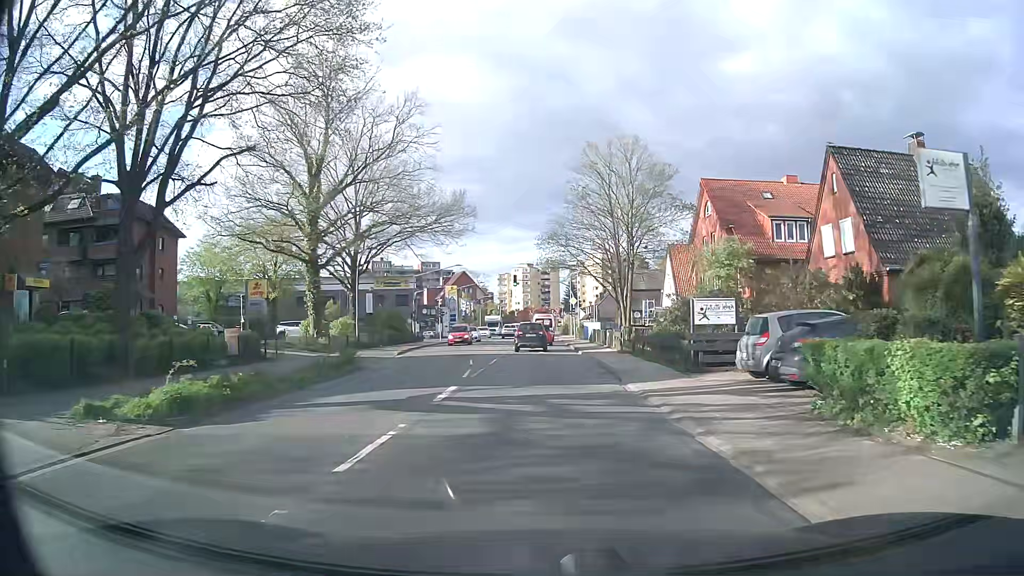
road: secondary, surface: asphalt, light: Day
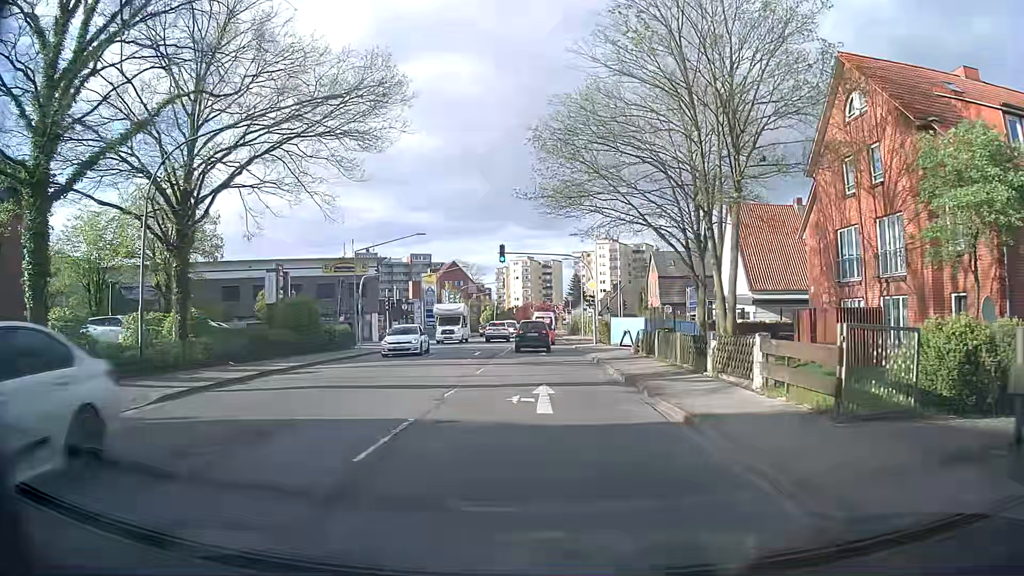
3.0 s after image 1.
(-0.1, +23.9) m; 0°
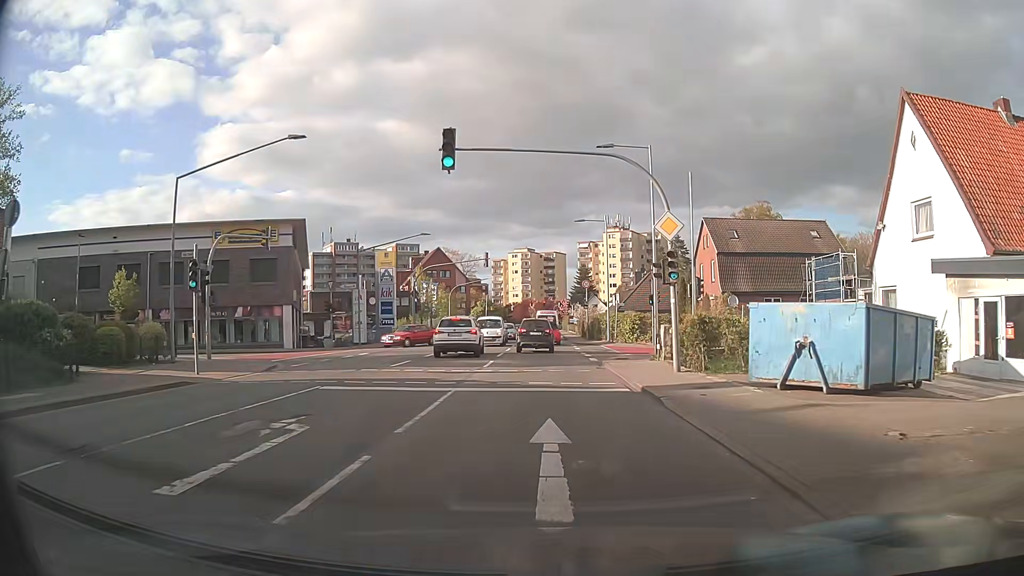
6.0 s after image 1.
(-0.1, +26.3) m; -1°
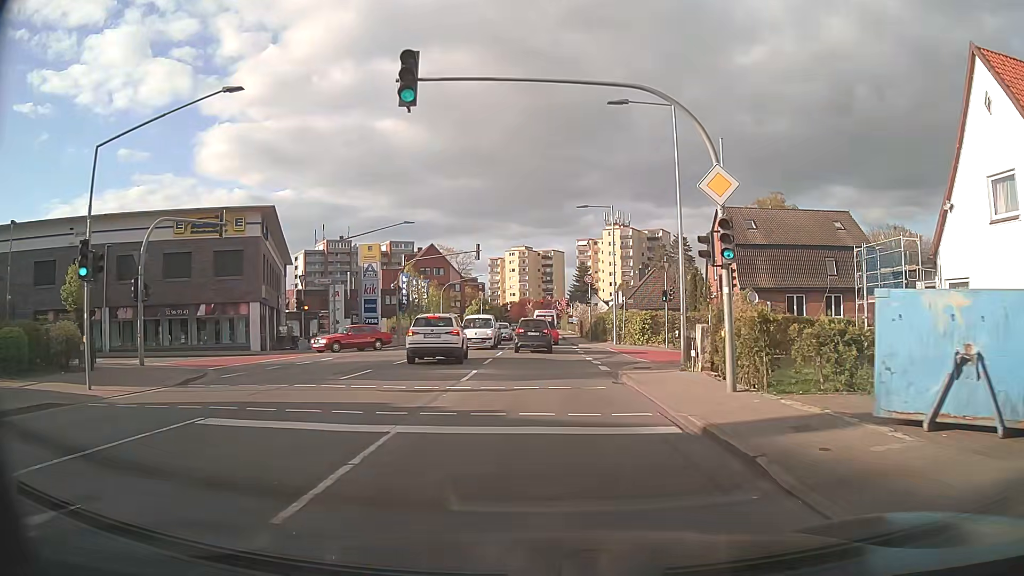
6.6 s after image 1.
(0.0, +5.4) m; +1°
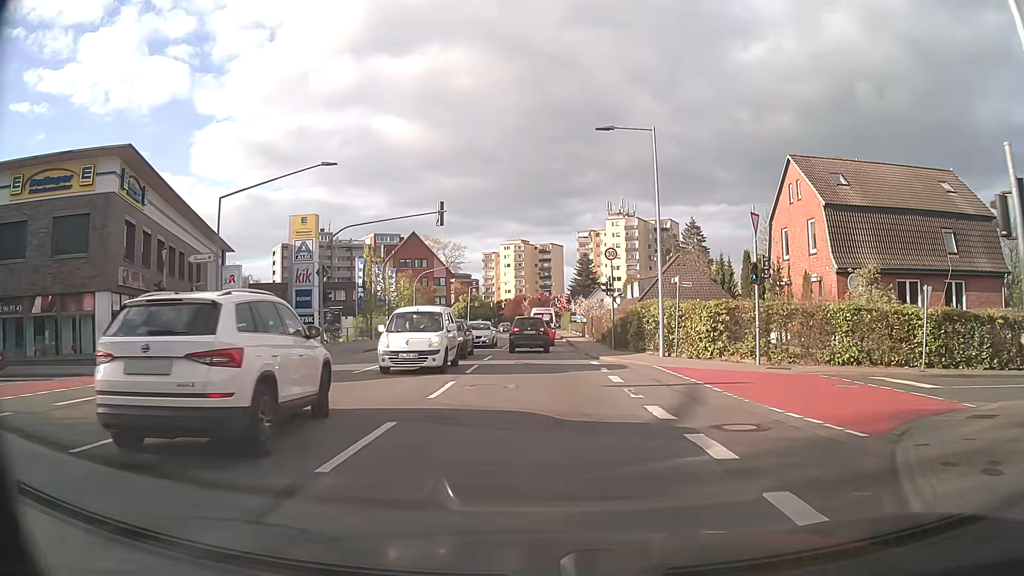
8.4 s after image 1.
(0.0, +16.3) m; 0°
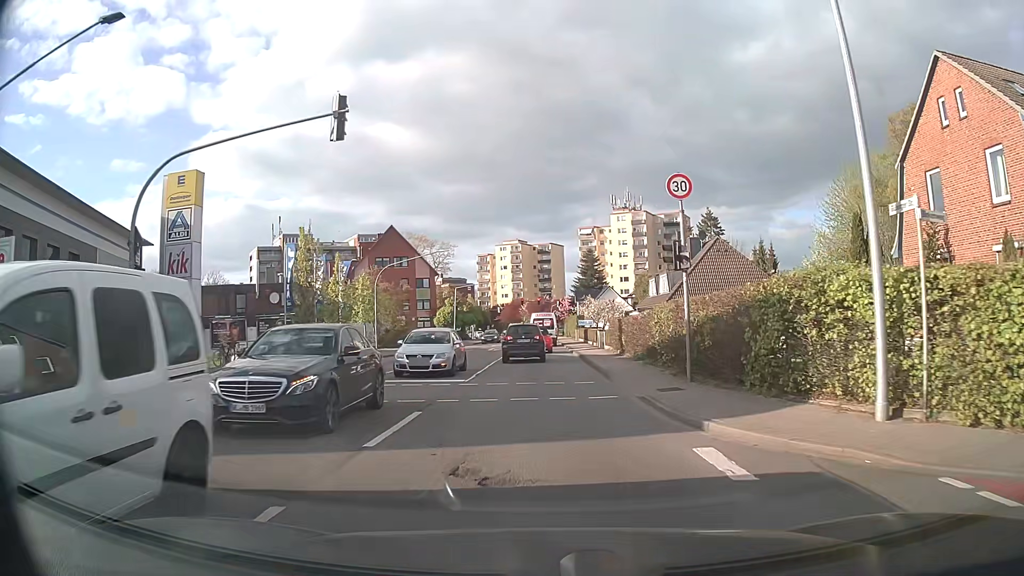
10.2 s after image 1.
(-0.1, +15.8) m; 0°
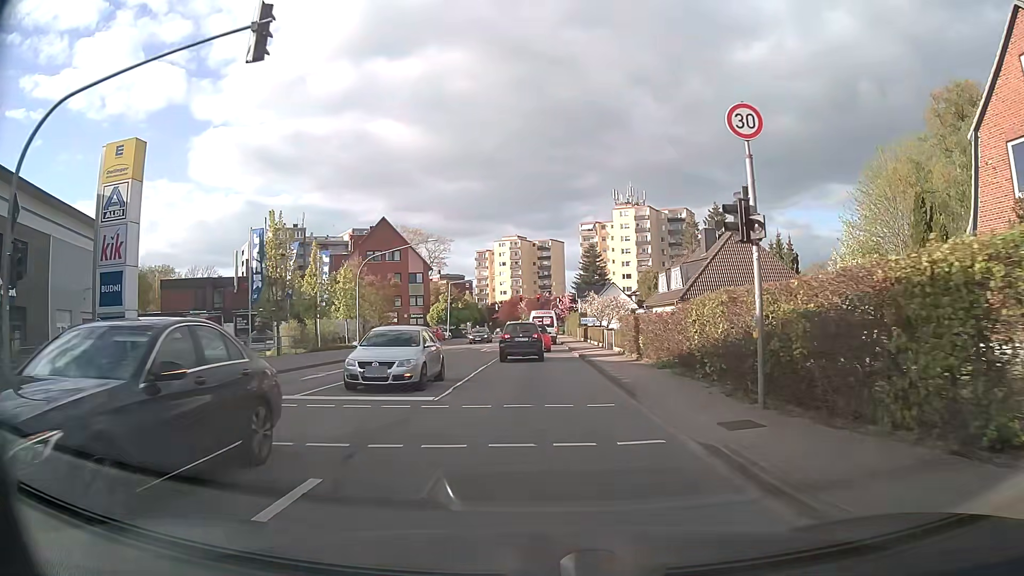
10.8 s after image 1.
(0.0, +5.0) m; 0°
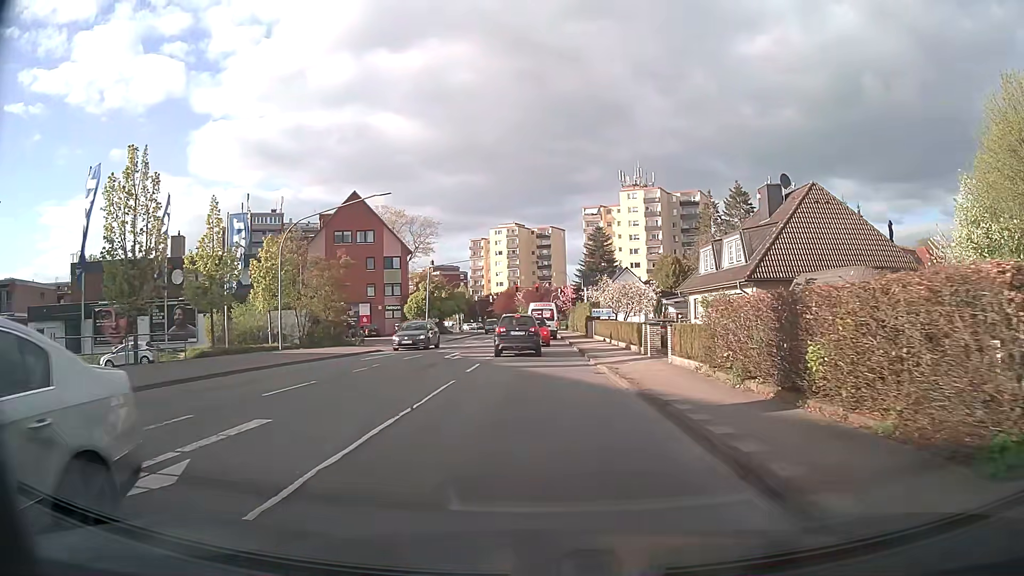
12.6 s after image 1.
(0.0, +14.4) m; 0°
